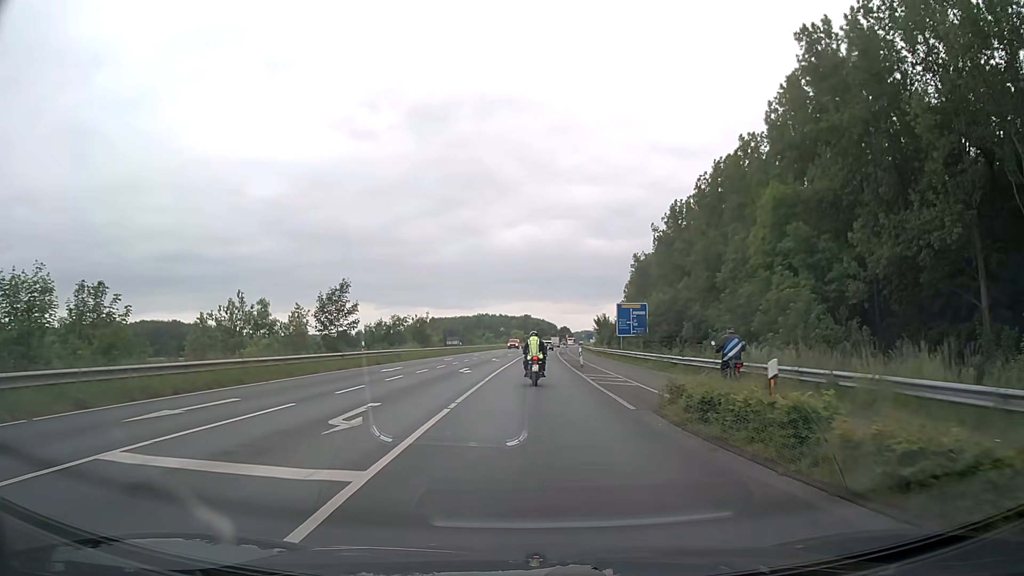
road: secondary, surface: asphalt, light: Day
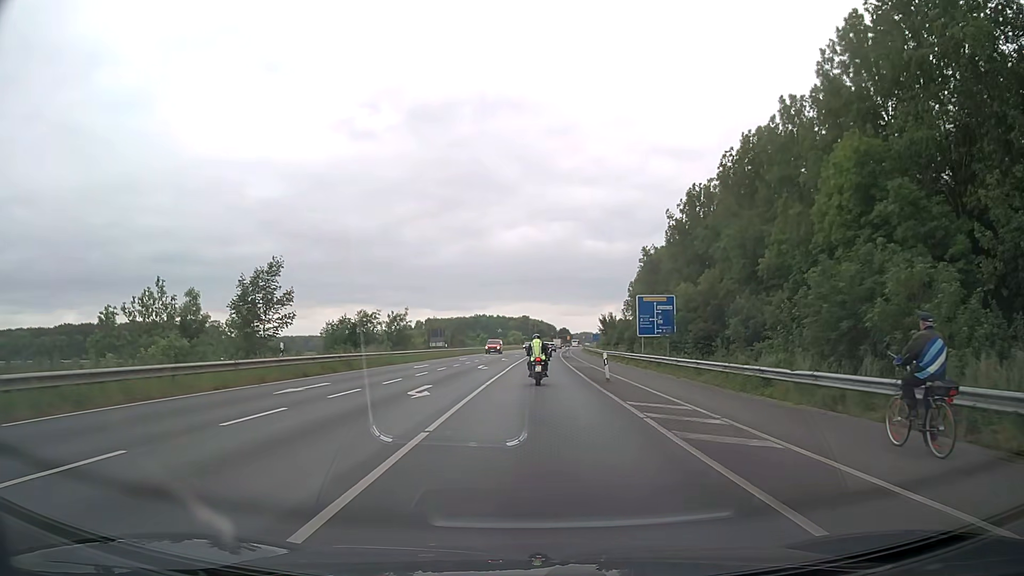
(0.0, +13.0) m; 0°
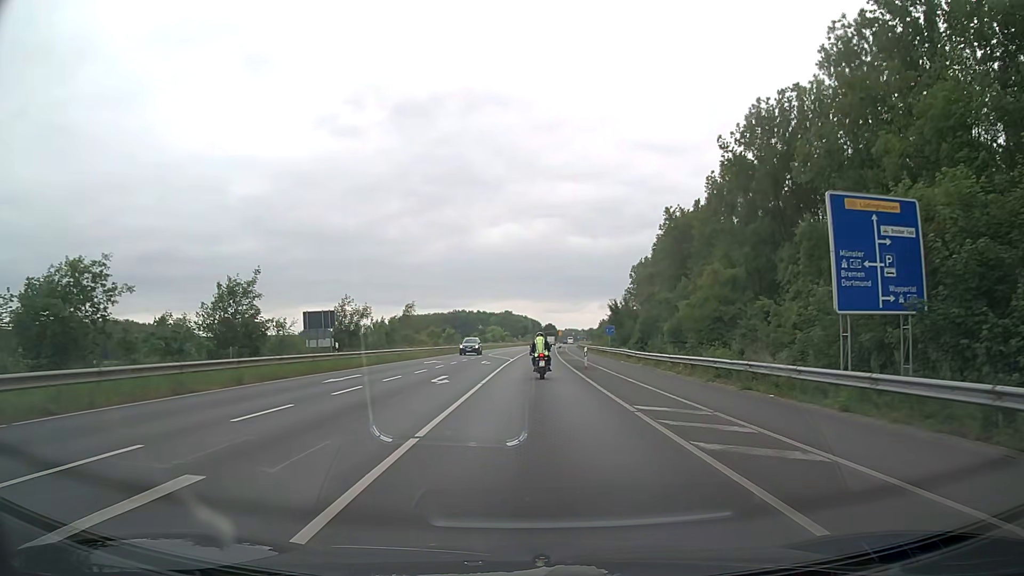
(+0.3, +35.6) m; +2°
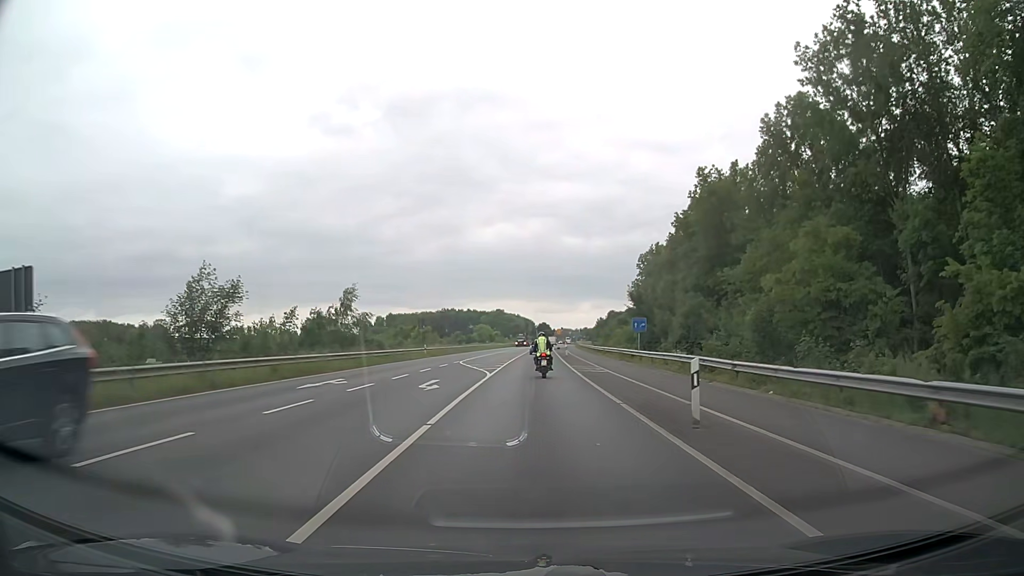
(0.0, +22.5) m; 0°
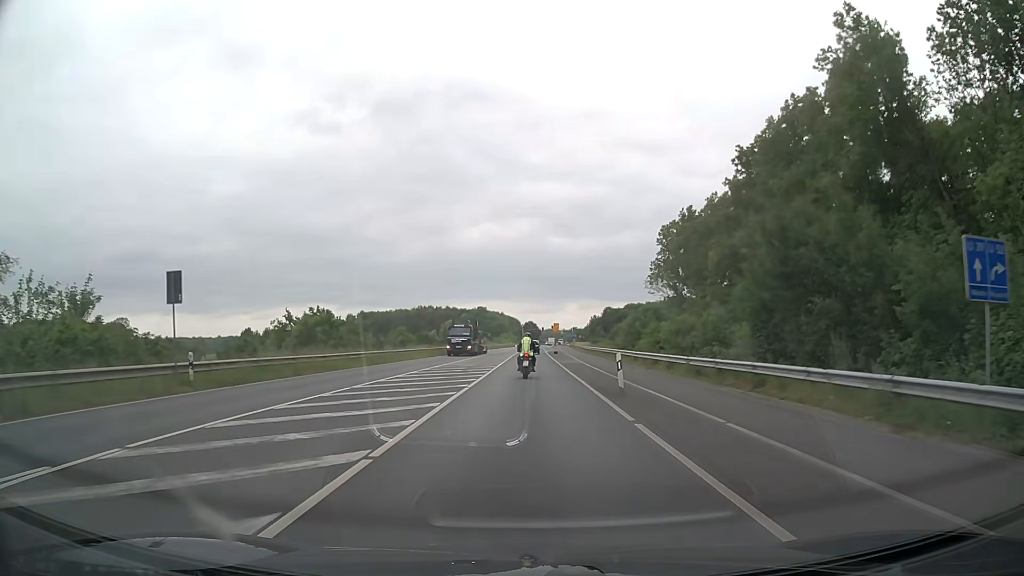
(+0.4, +39.3) m; +2°
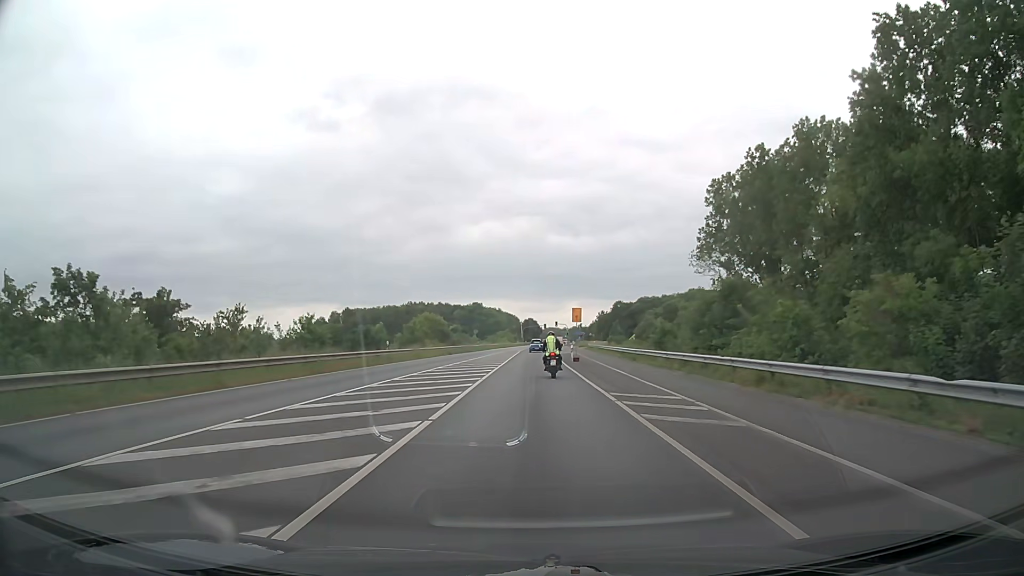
(-0.2, +32.4) m; 0°
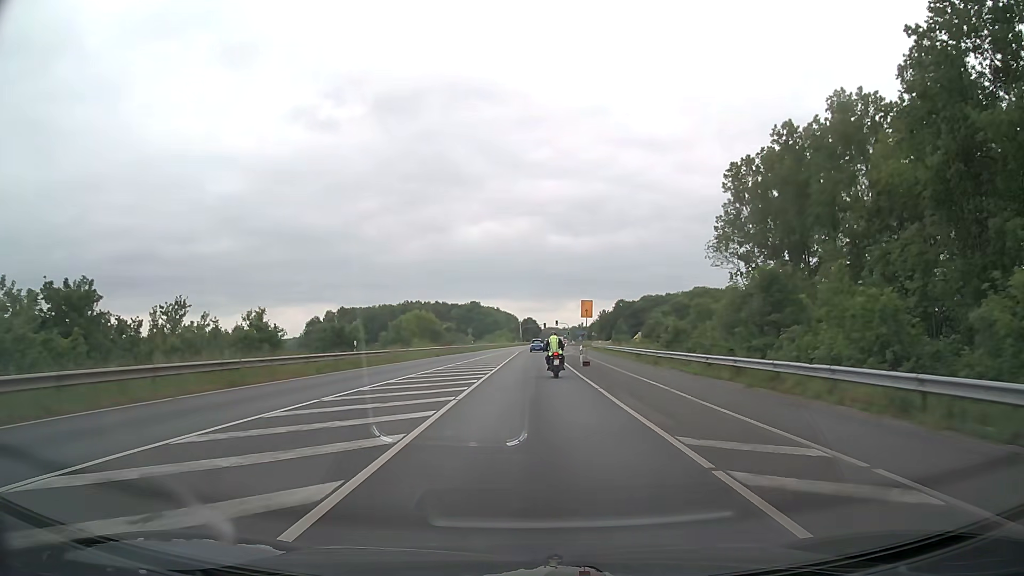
(0.0, +8.1) m; 0°
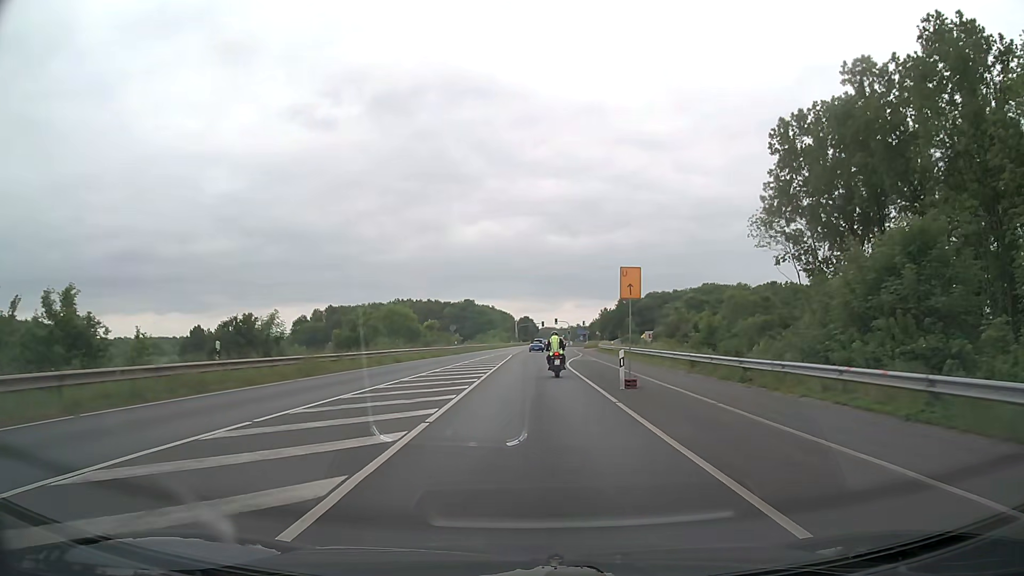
(+0.1, +16.2) m; 0°
(0, +10) (0, +20) (0, +30) (0, +40) (0, +50) (0, +60) (0, +70) (+1, +80) (+1, +90) (+1, +100) m
